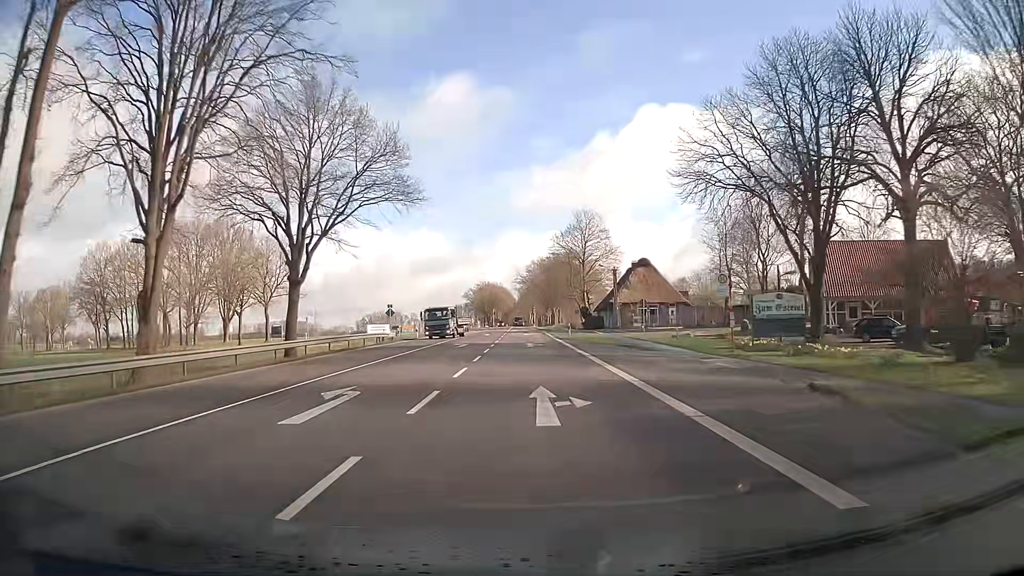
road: primary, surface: asphalt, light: Day
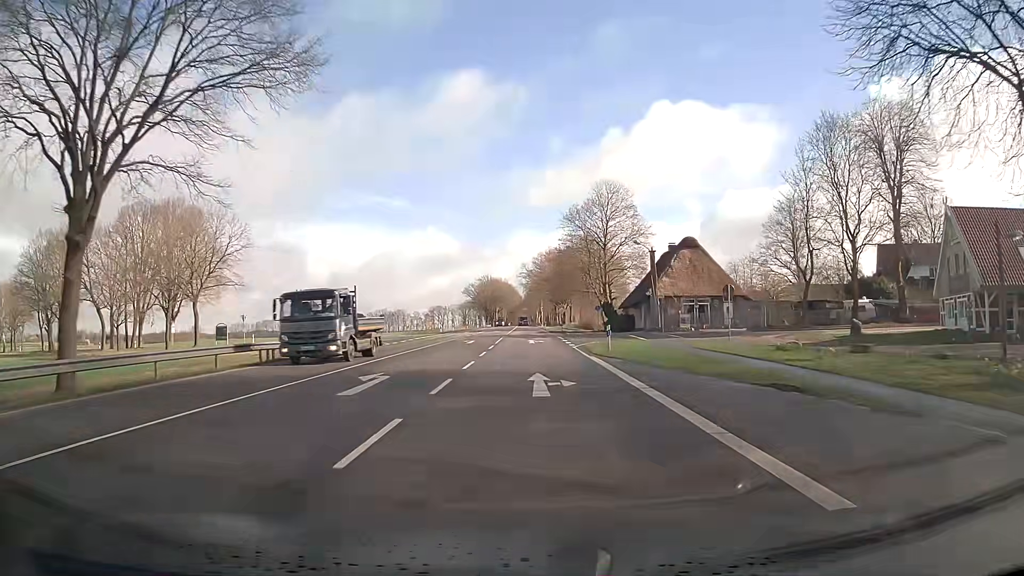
(-0.2, +21.8) m; -1°
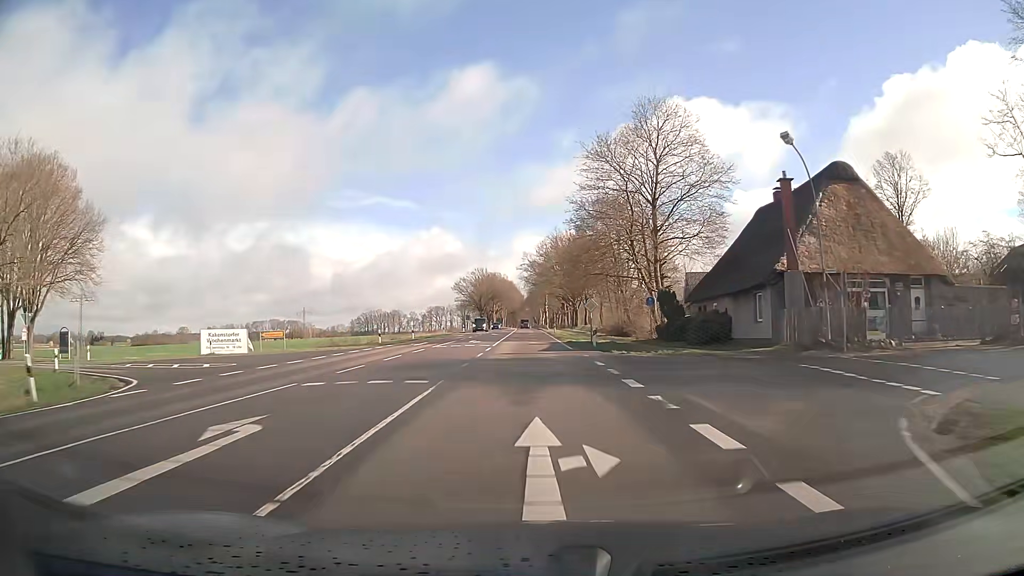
(0.0, +32.8) m; 0°
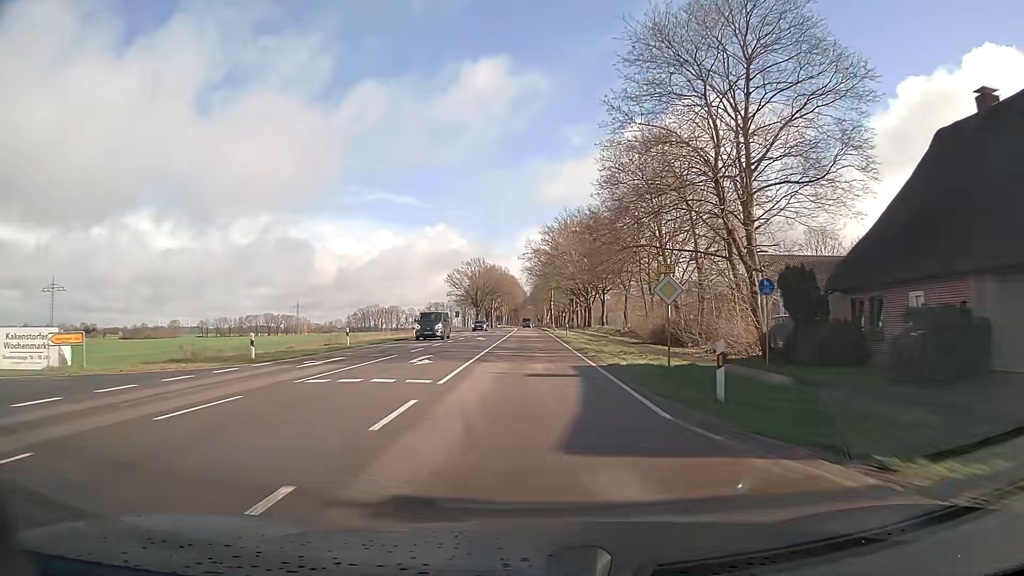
(0.0, +21.8) m; 0°
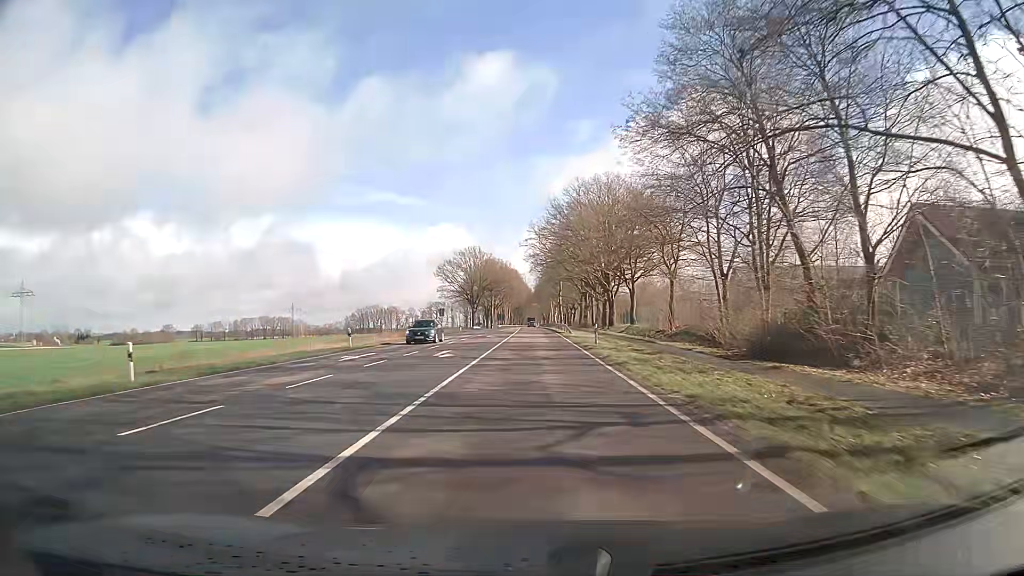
(-0.1, +21.9) m; 0°
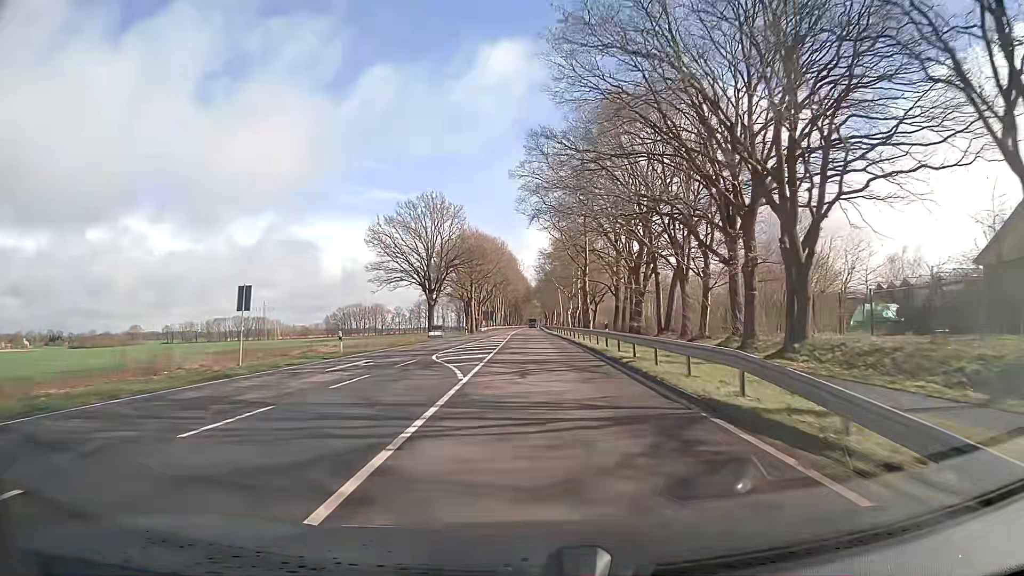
(-0.3, +54.9) m; 0°
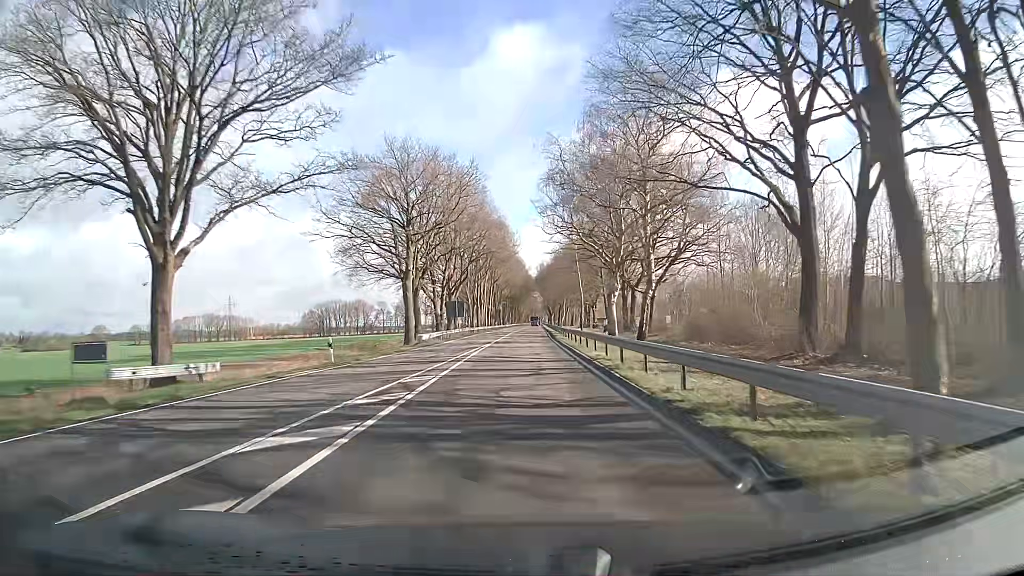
(-0.4, +54.9) m; 0°
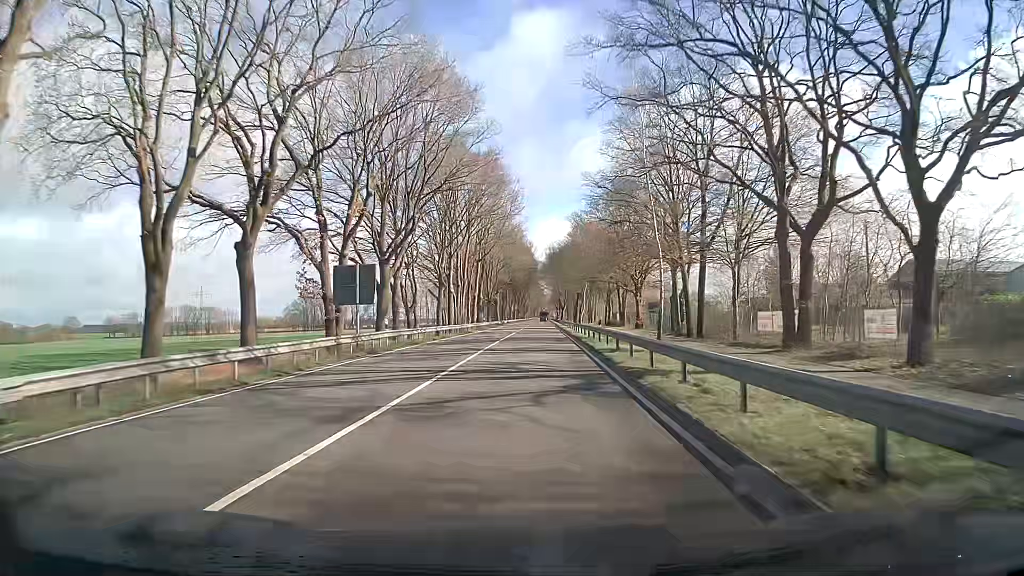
(-0.3, +44.0) m; -1°
(0, +10) (0, +20) (0, +30) (+1, +40) (+1, +50) (+1, +60) (+1, +70) (+2, +80) (+2, +90) (+2, +100) m
